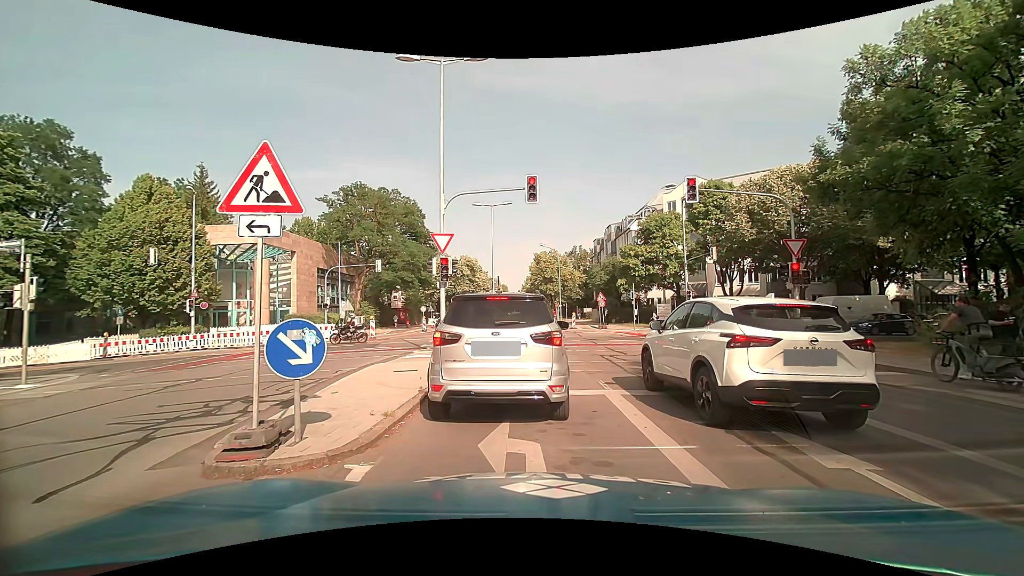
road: tertiary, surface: asphalt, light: Day
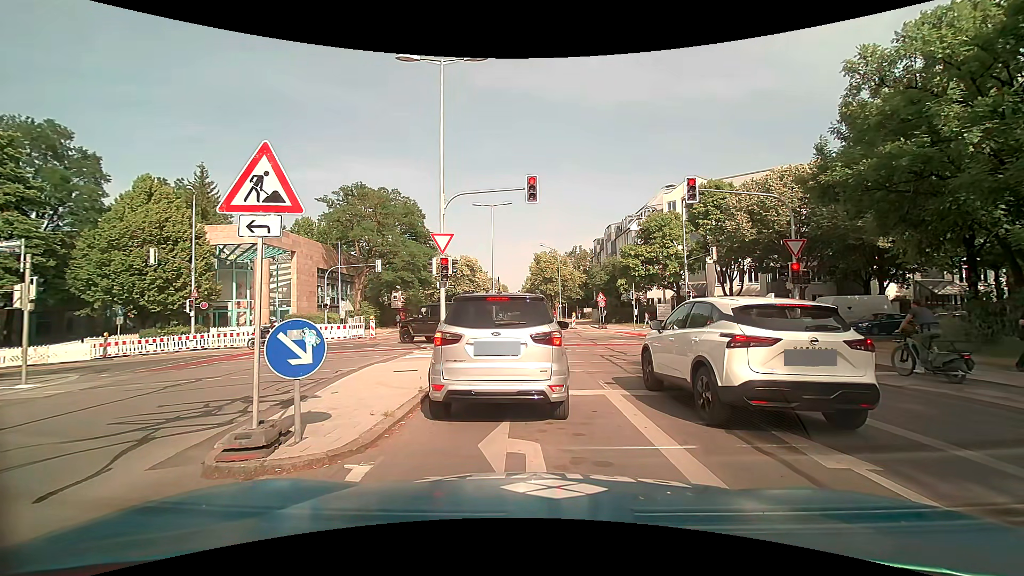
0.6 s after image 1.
(0.0, 0.0) m; 0°
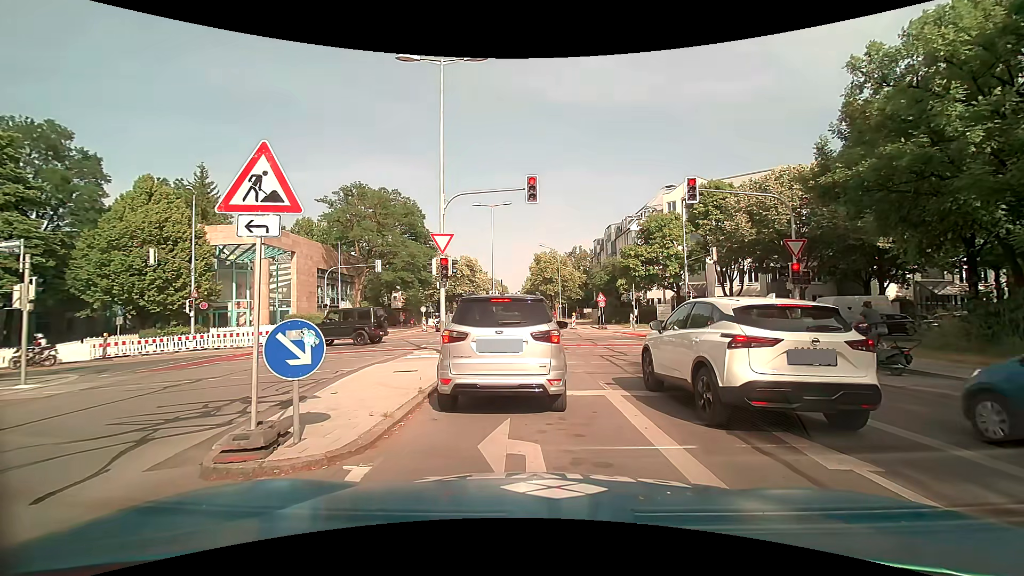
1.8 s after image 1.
(0.0, 0.0) m; 0°
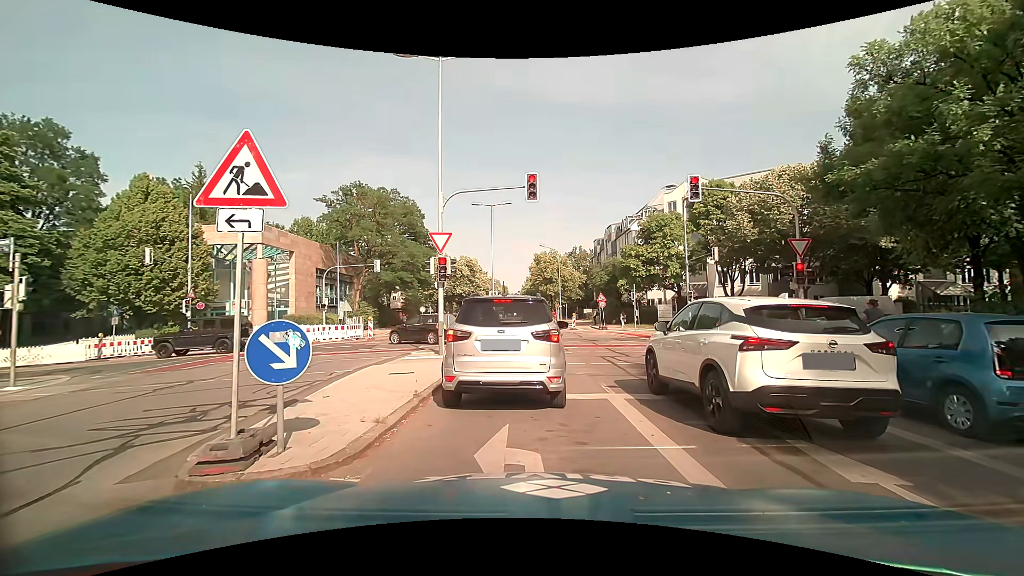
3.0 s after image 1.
(0.0, +0.3) m; 0°
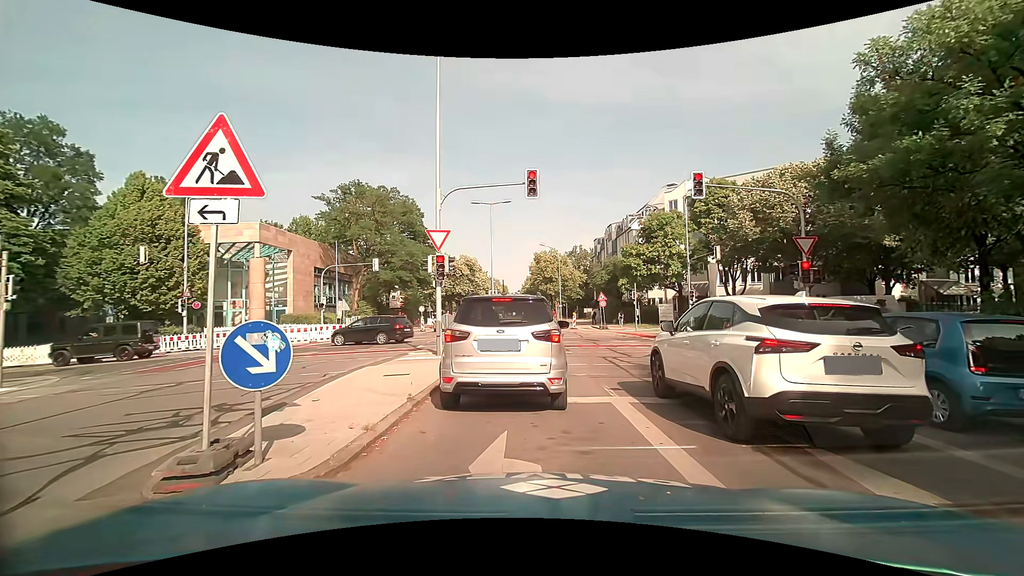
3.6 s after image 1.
(0.0, +0.4) m; 0°
